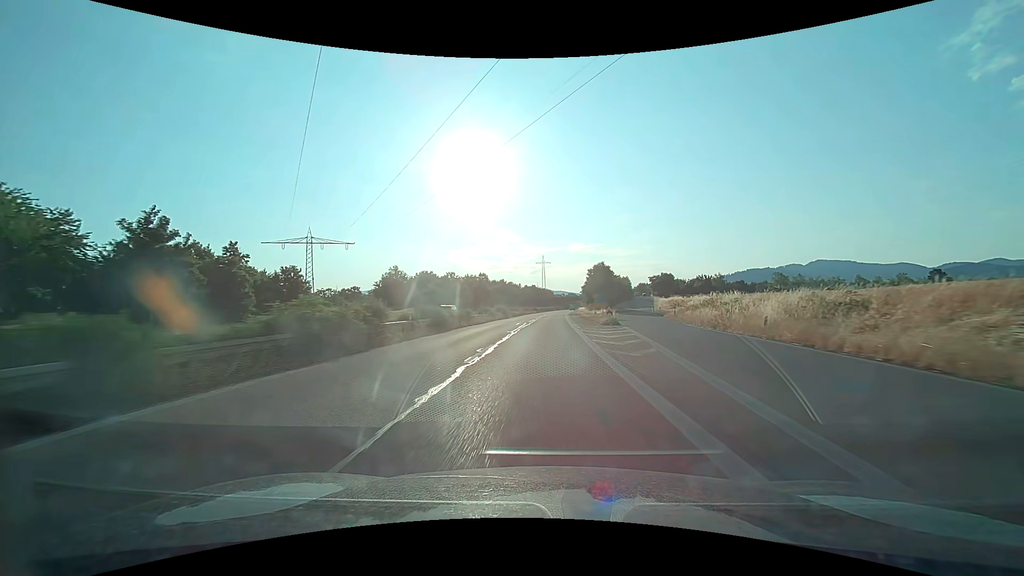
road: trunk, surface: asphalt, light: Day
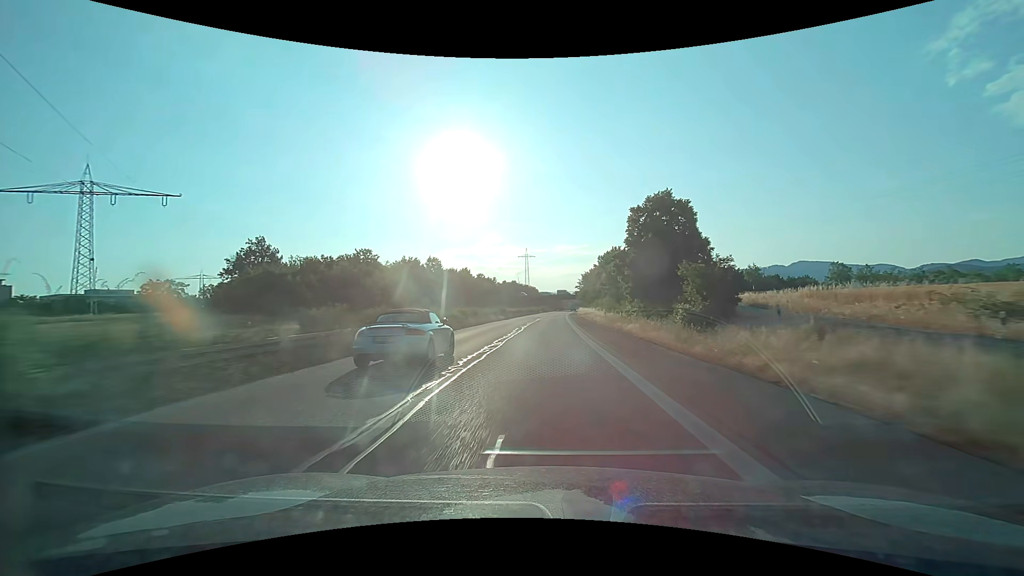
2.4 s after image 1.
(+0.9, +61.2) m; +2°
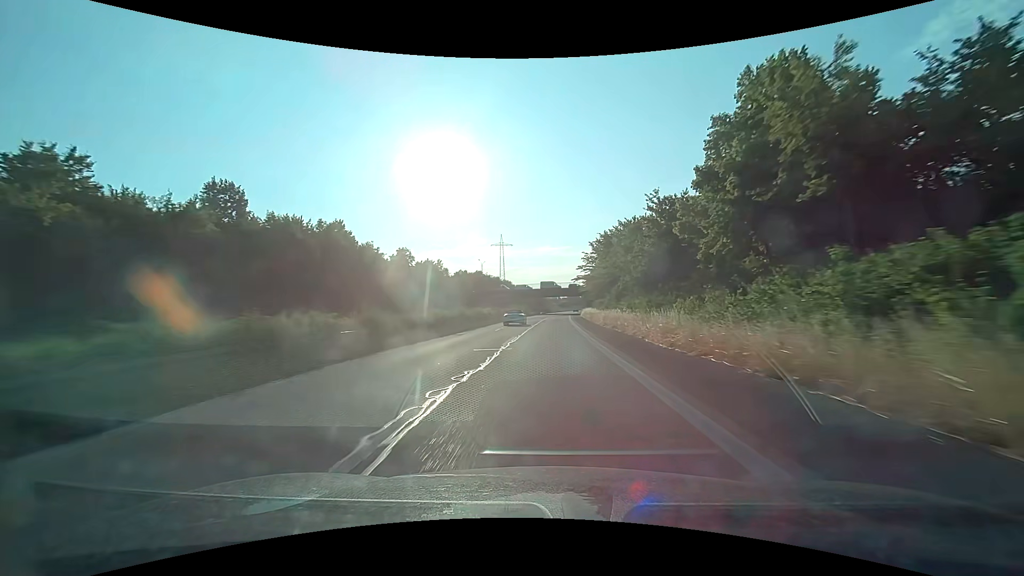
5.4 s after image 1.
(+1.5, +76.5) m; +2°
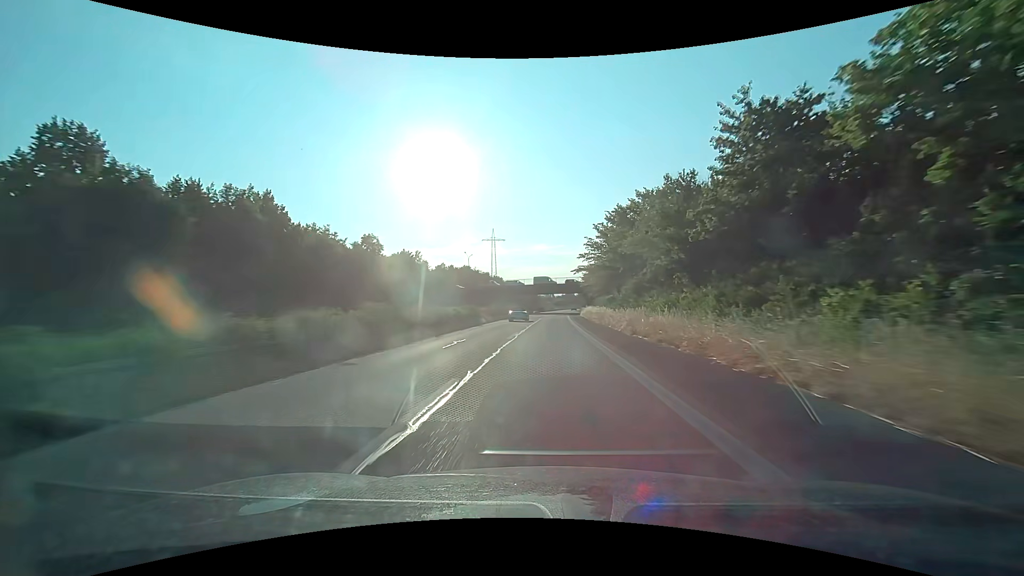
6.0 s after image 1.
(+0.1, +15.3) m; +1°
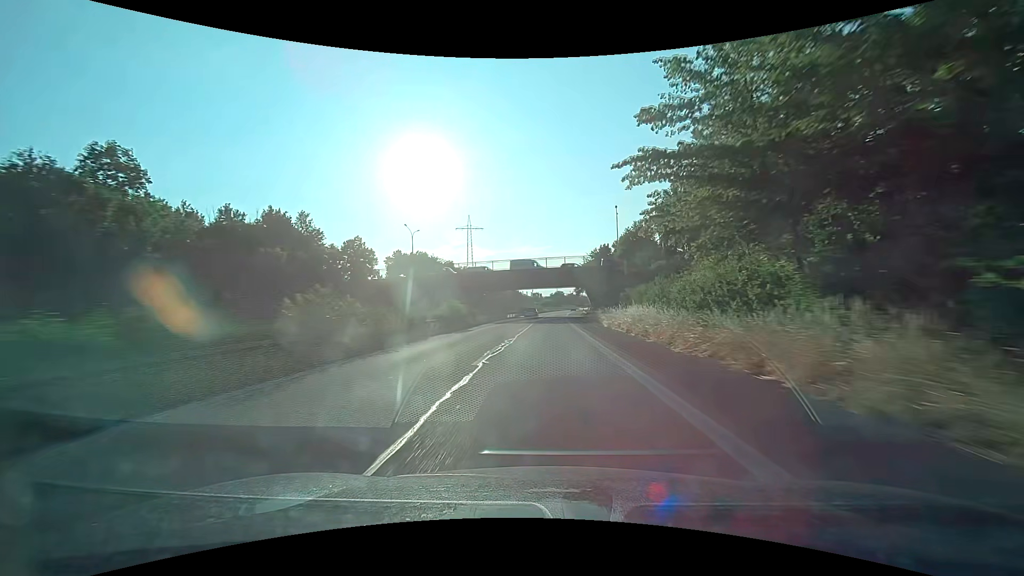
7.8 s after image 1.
(+0.6, +45.9) m; +1°
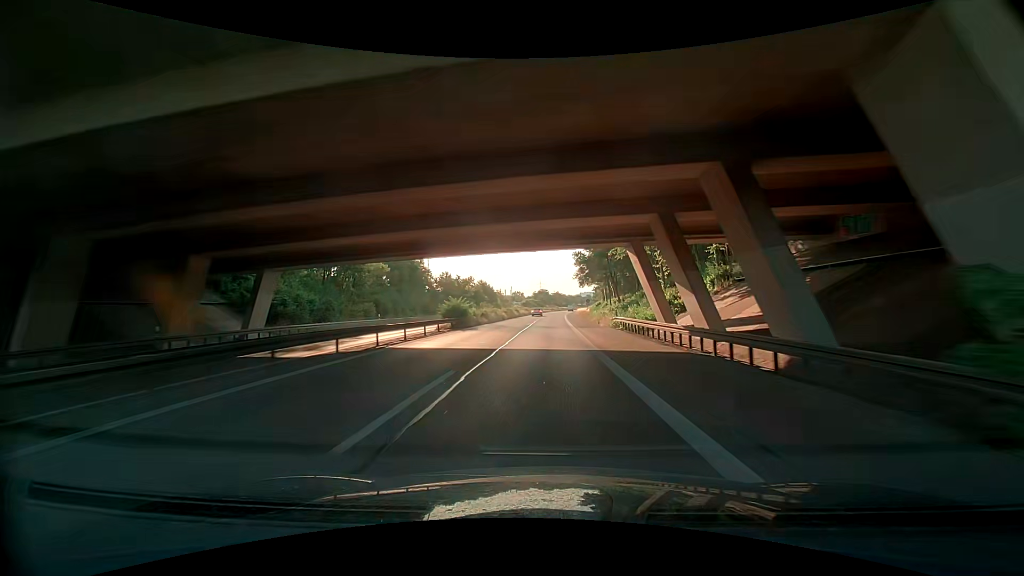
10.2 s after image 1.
(+1.2, +61.2) m; +2°
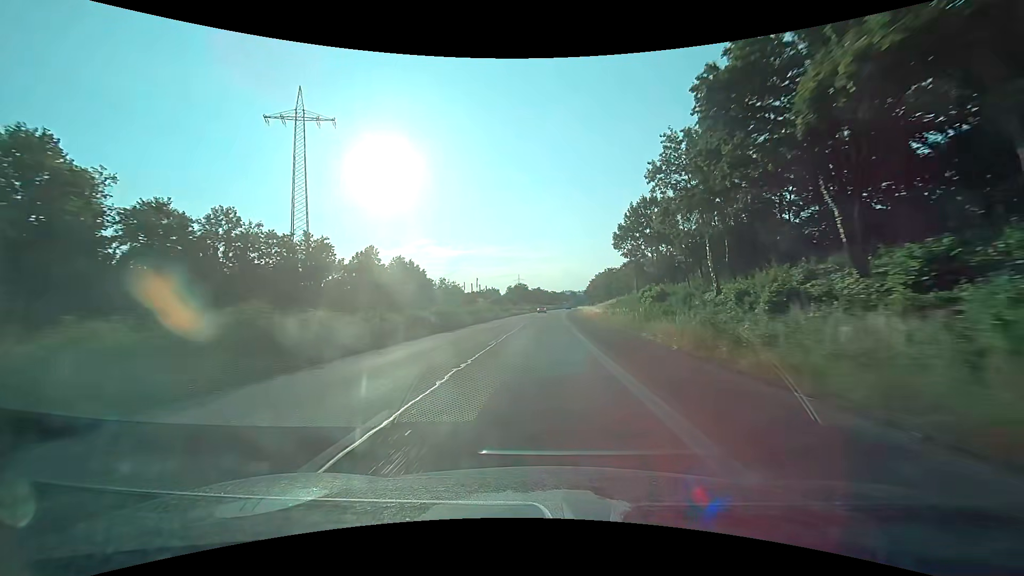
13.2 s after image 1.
(+0.8, +76.5) m; +2°
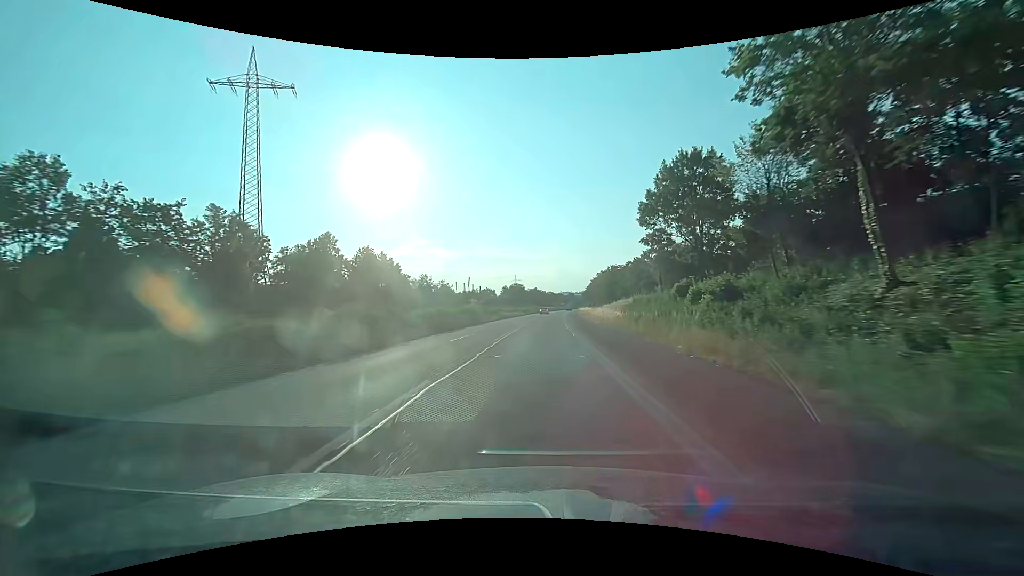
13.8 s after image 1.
(0.0, +15.3) m; 0°
(0, +10) (0, +20) (0, +30) (+1, +40) (+1, +50) (+1, +60) (+2, +70) (+2, +80) (+2, +90) (+3, +100) m
